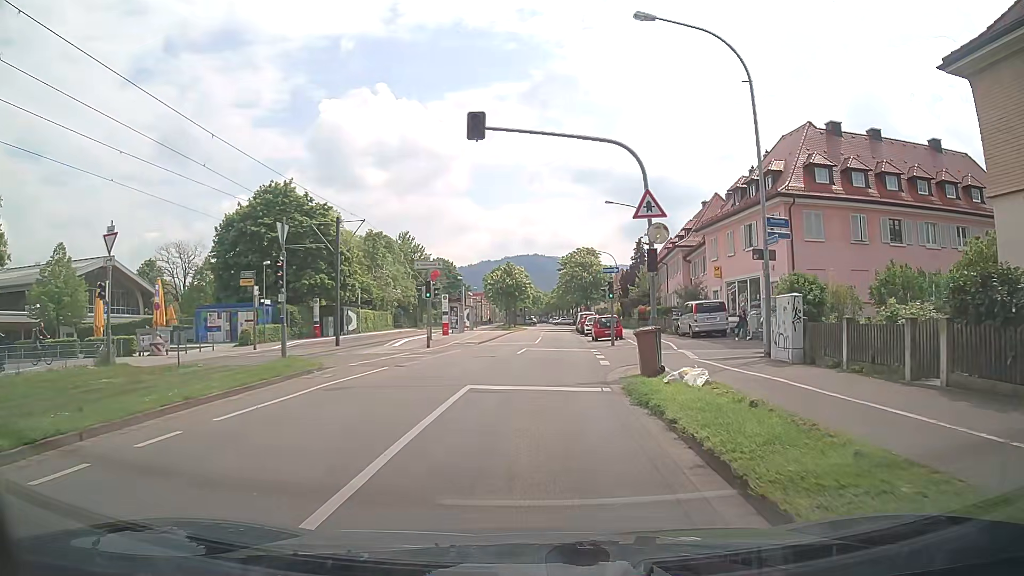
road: residential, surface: asphalt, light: Day
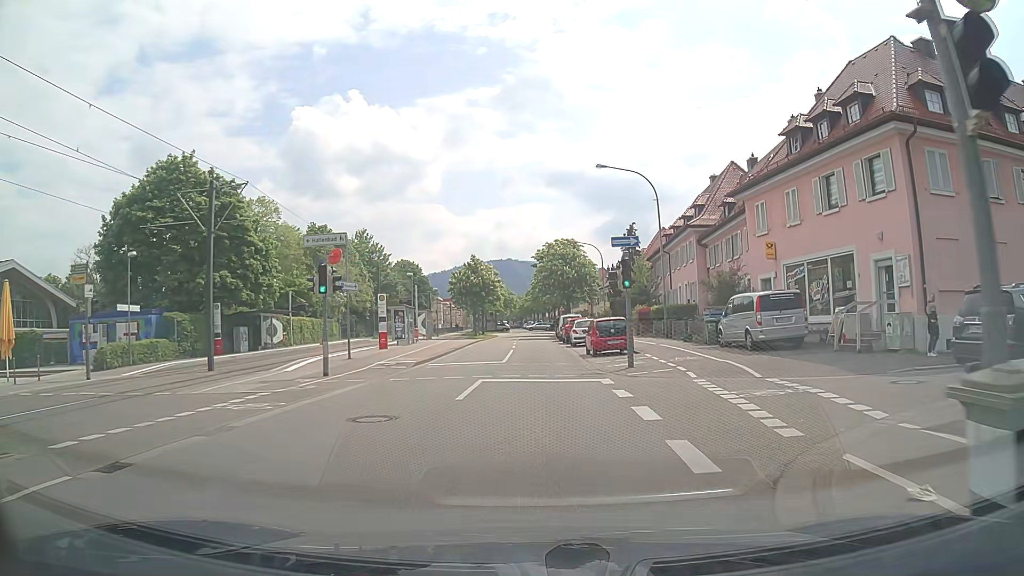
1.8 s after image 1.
(+0.3, +13.1) m; +2°
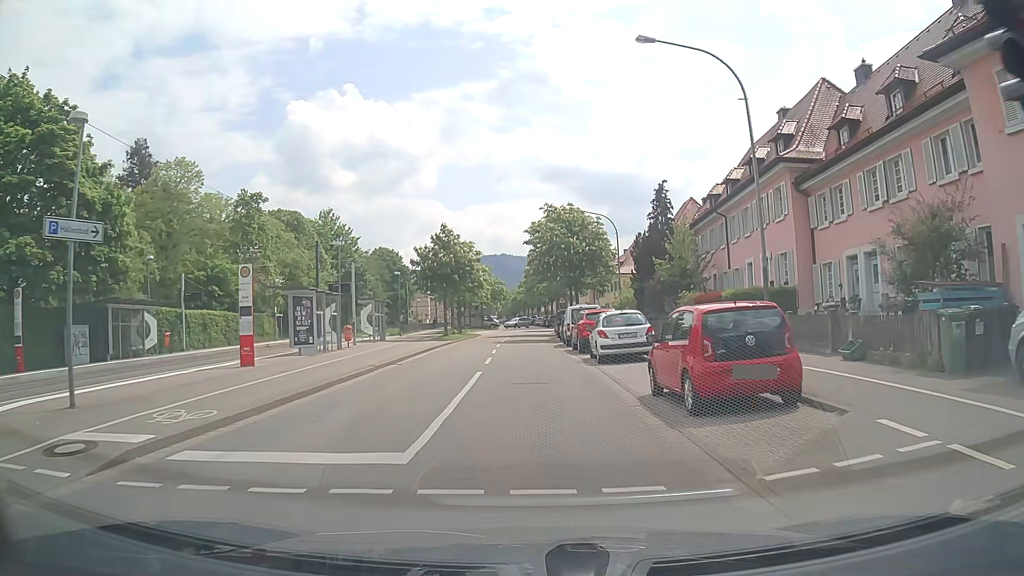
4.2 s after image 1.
(+0.1, +17.3) m; 0°
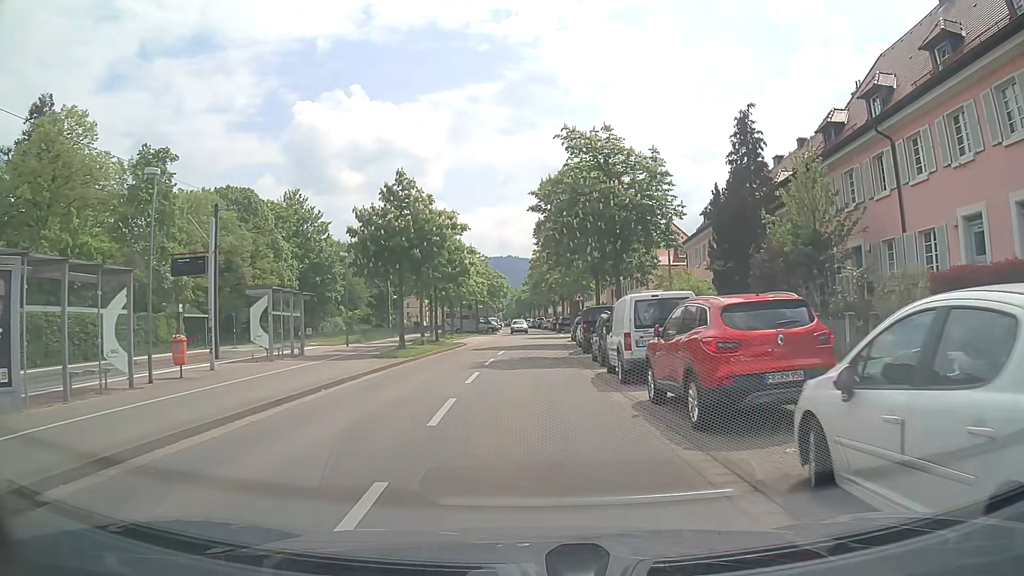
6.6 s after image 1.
(-0.1, +17.3) m; 0°
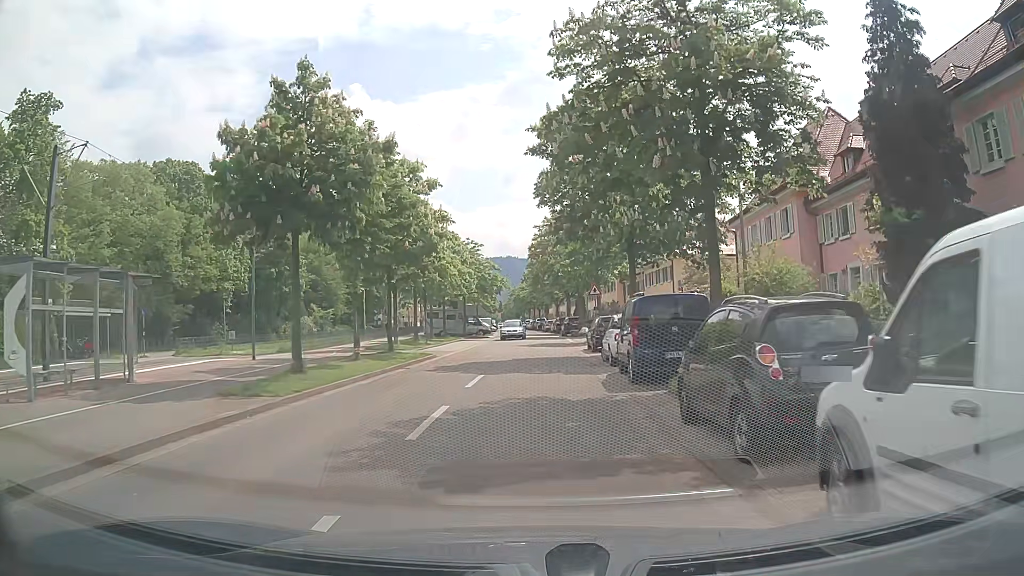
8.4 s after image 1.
(-0.1, +12.9) m; 0°
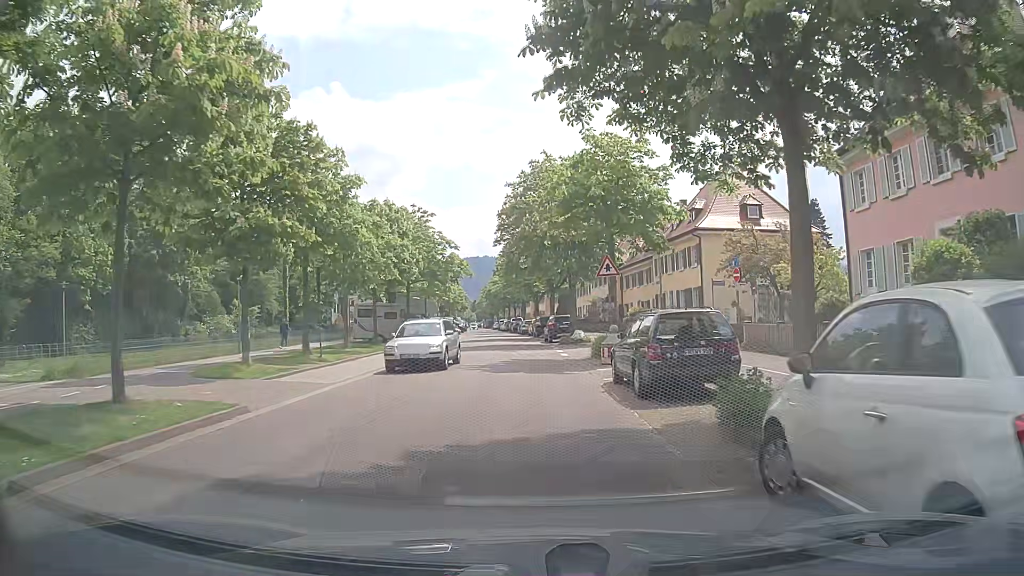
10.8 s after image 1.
(+0.2, +17.1) m; +2°
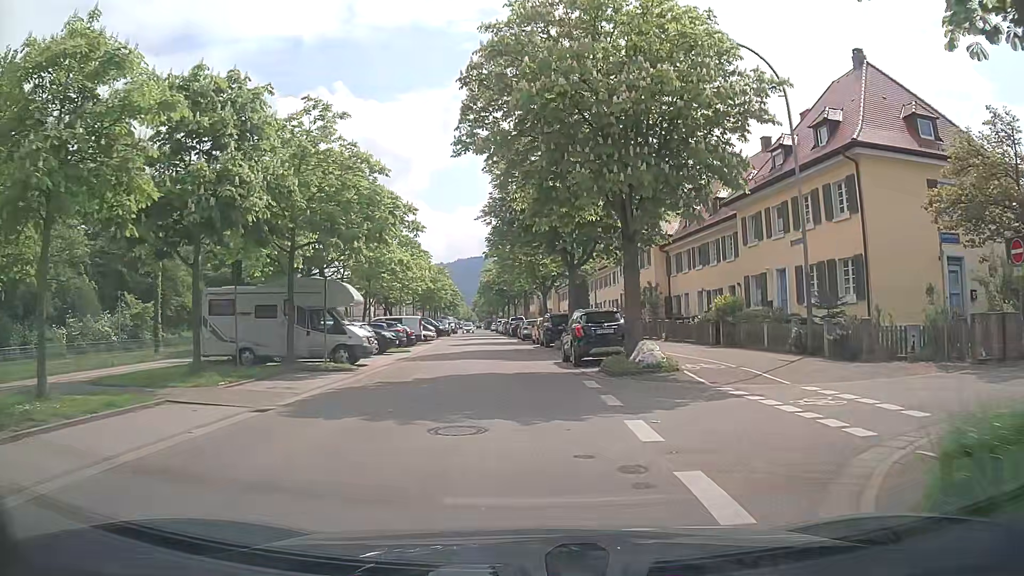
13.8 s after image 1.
(-0.3, +21.2) m; -1°
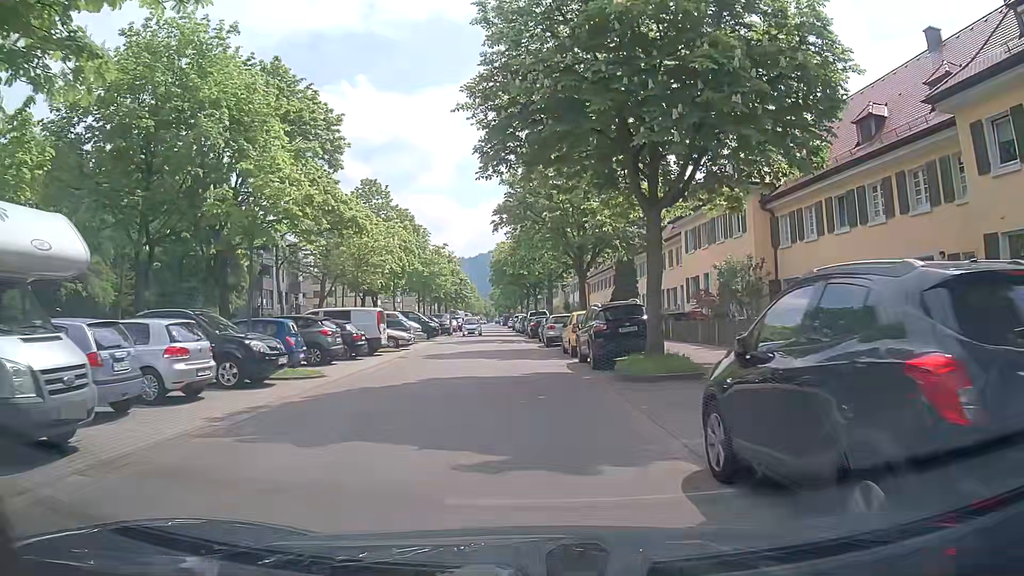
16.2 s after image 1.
(-0.3, +16.8) m; -1°
(0, +10) (-1, +20) (-1, +30) (-2, +40) (-3, +50) (-3, +60) (-4, +70) (-5, +80) (-5, +90) (-6, +100) m
